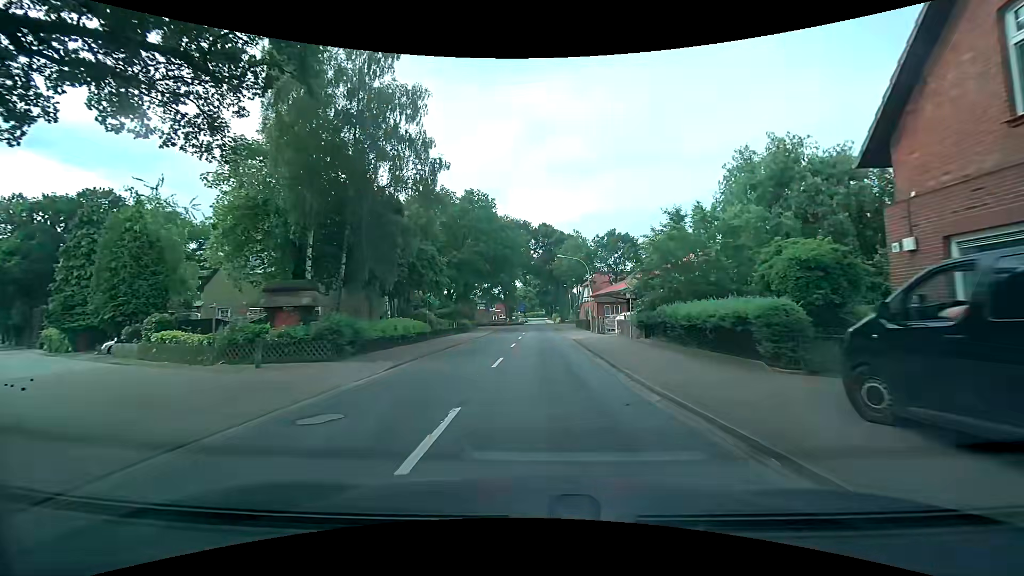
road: secondary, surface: asphalt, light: Day
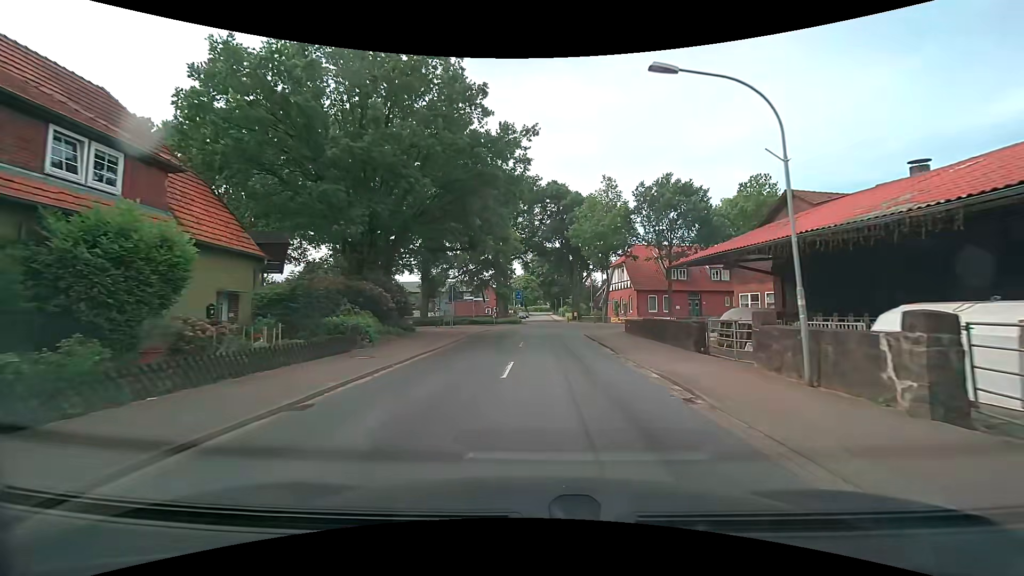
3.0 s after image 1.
(0.0, +30.3) m; +1°
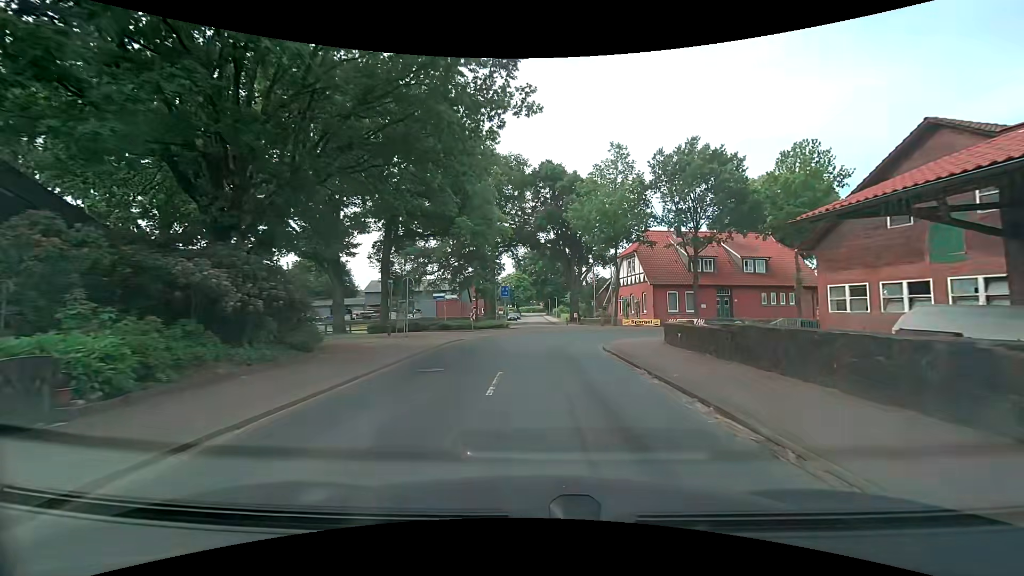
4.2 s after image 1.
(0.0, +10.8) m; 0°
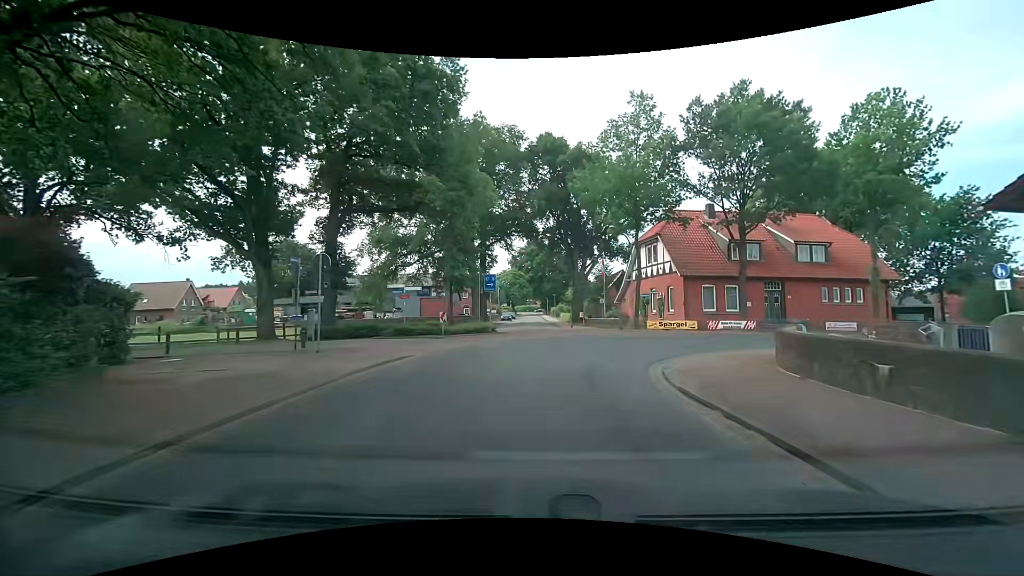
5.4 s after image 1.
(0.0, +9.8) m; 0°
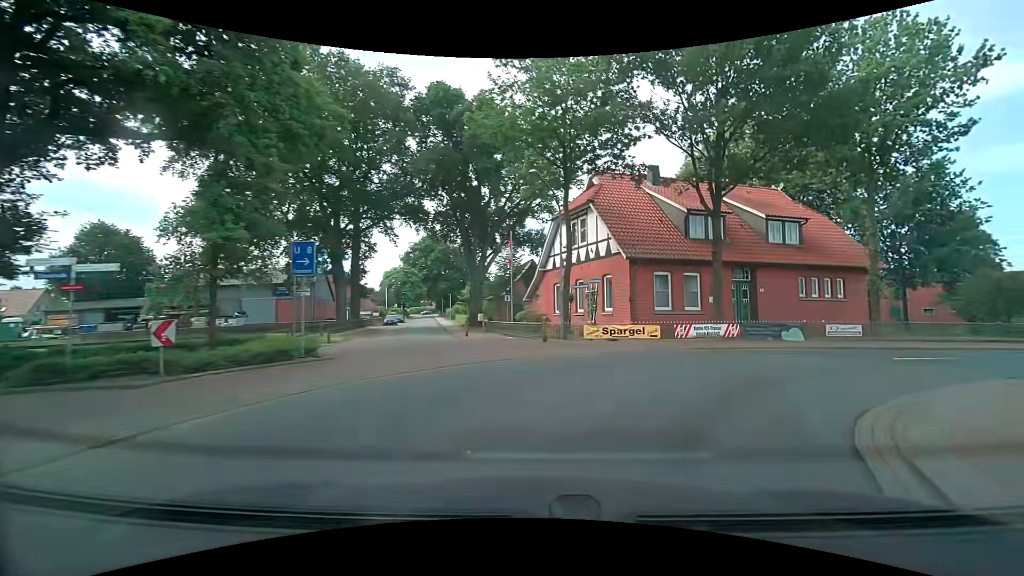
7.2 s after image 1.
(+0.6, +12.3) m; +10°
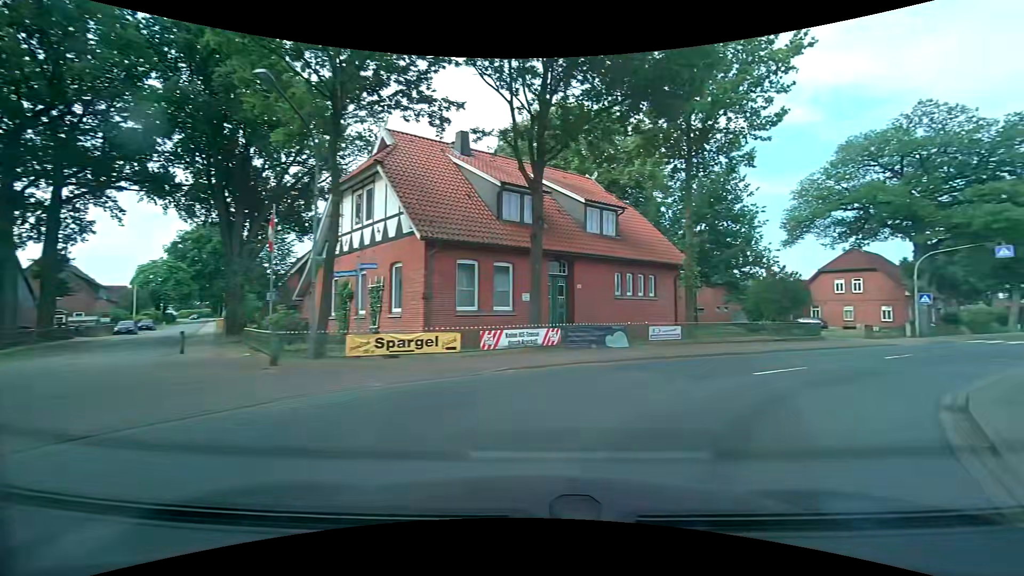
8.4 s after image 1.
(+1.1, +6.7) m; +20°
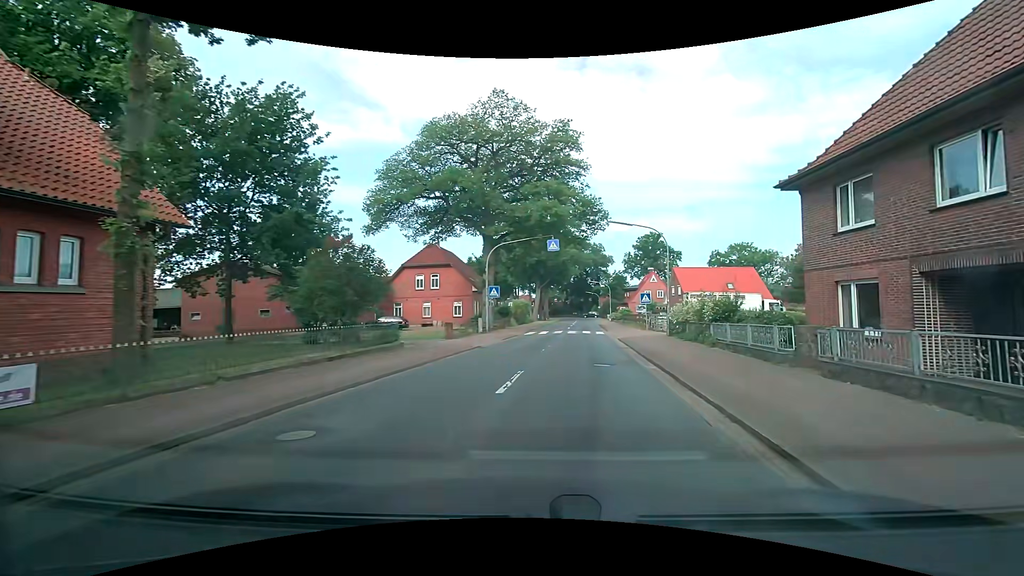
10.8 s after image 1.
(+5.0, +11.3) m; +45°
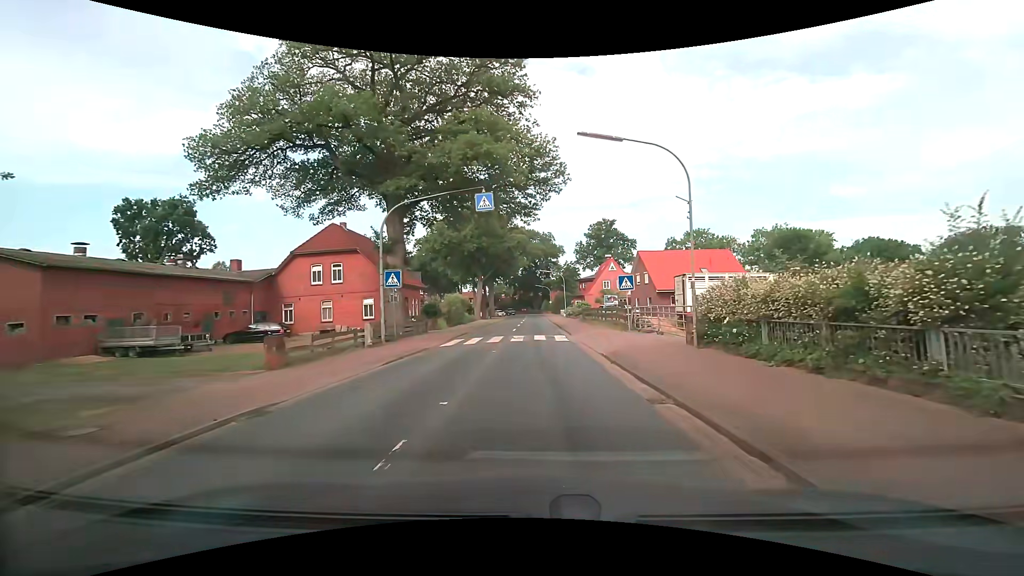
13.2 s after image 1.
(+1.1, +13.4) m; +7°
(0, +10) (0, +20) (-1, +30) (-1, +40) (-1, +50) (-1, +60) (-1, +70) (-1, +80) (-1, +90) (-2, +100) m
